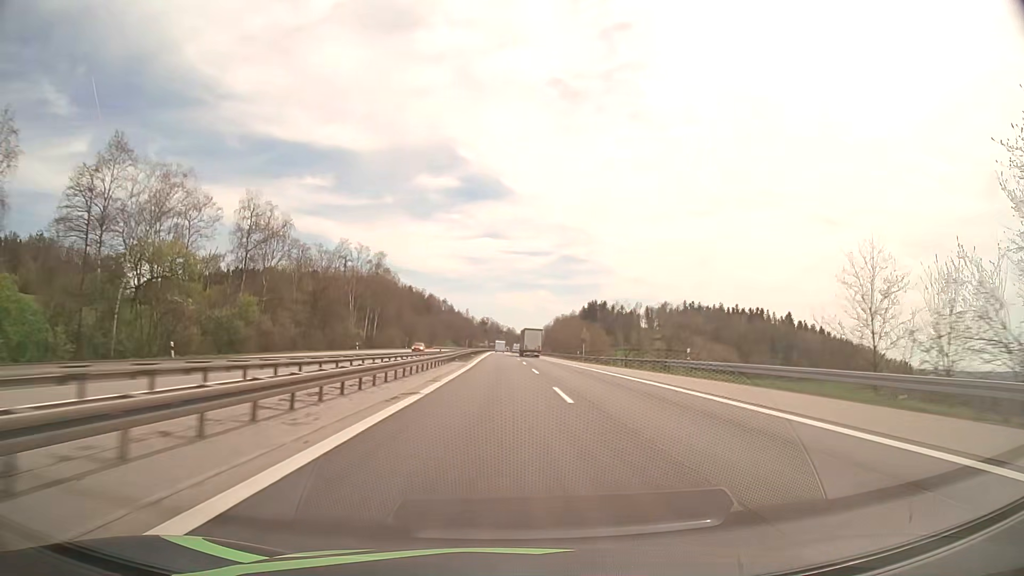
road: motorway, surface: asphalt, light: Day
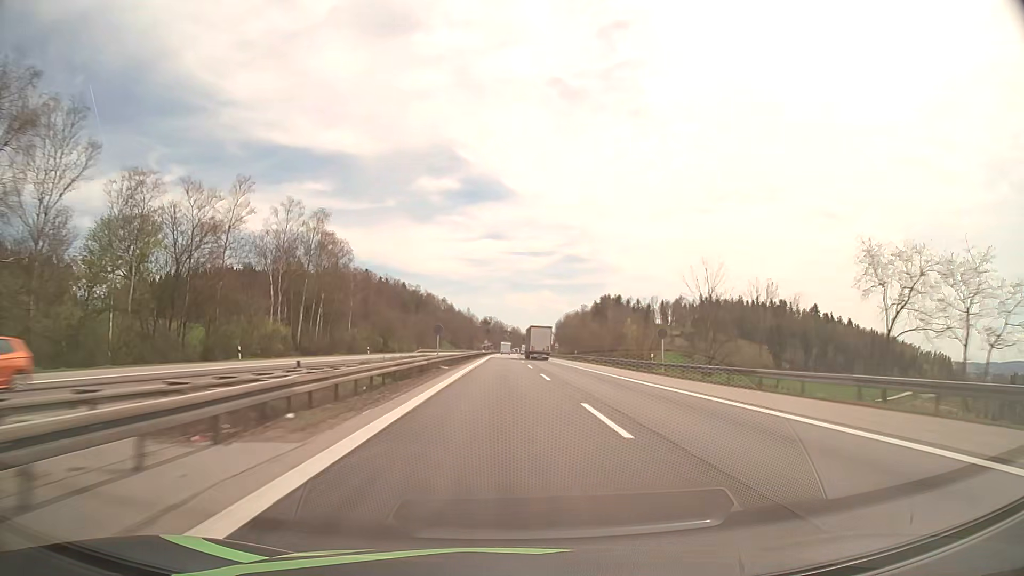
(-0.2, +42.1) m; 0°
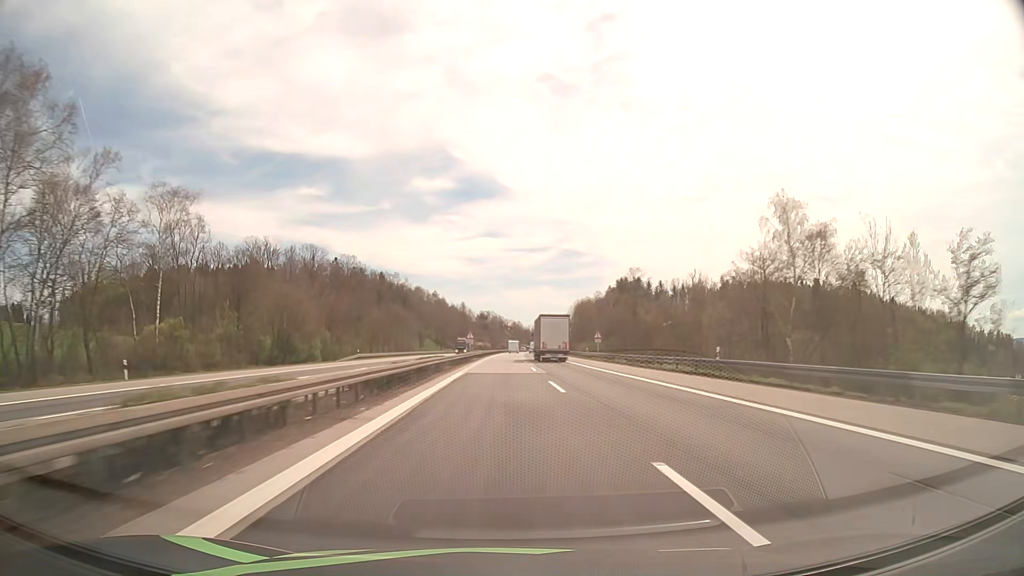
(0.0, +63.4) m; 0°
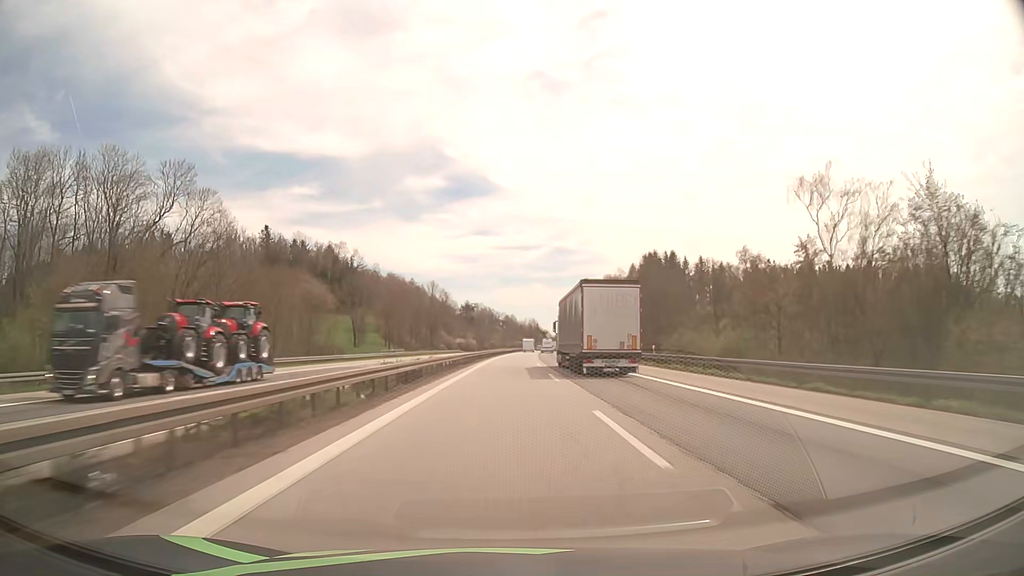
(+0.1, +84.5) m; +1°
(0, +10) (0, +20) (0, +30) (0, +40) (0, +50) (+1, +60) (+1, +70) (+1, +80) (+2, +90) (+2, +100) m
